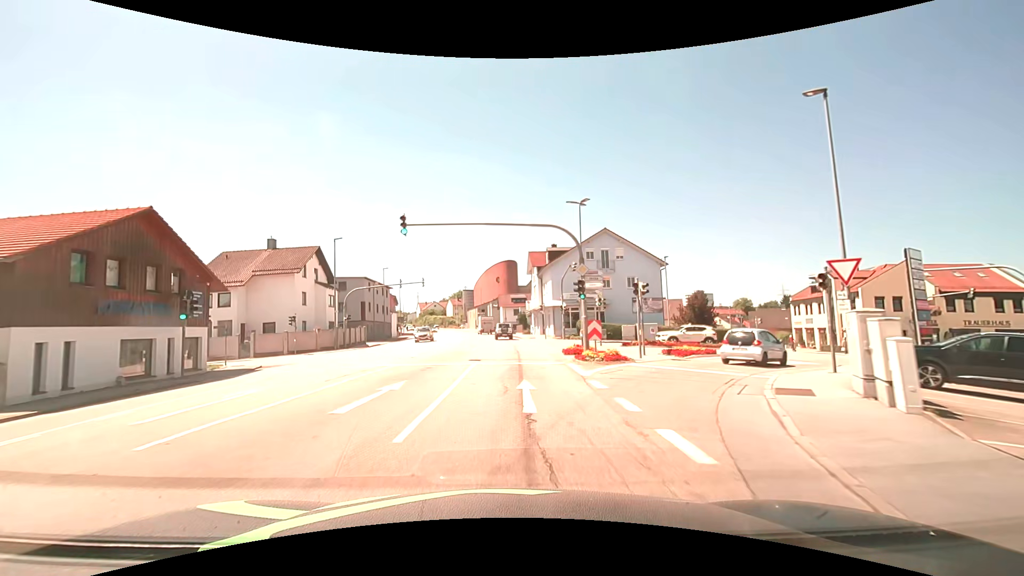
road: tertiary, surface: asphalt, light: Day
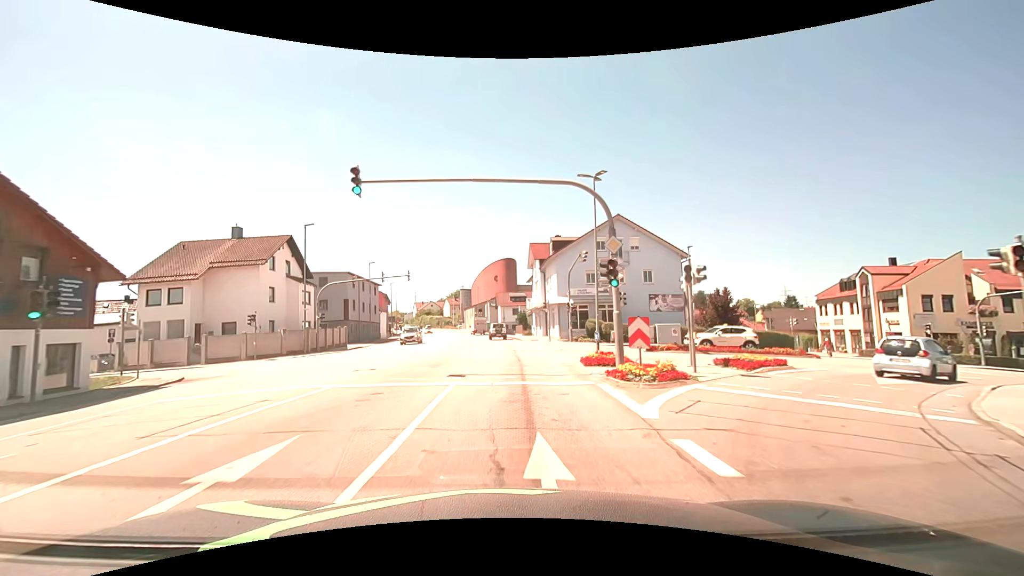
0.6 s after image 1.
(+0.1, +6.5) m; +1°
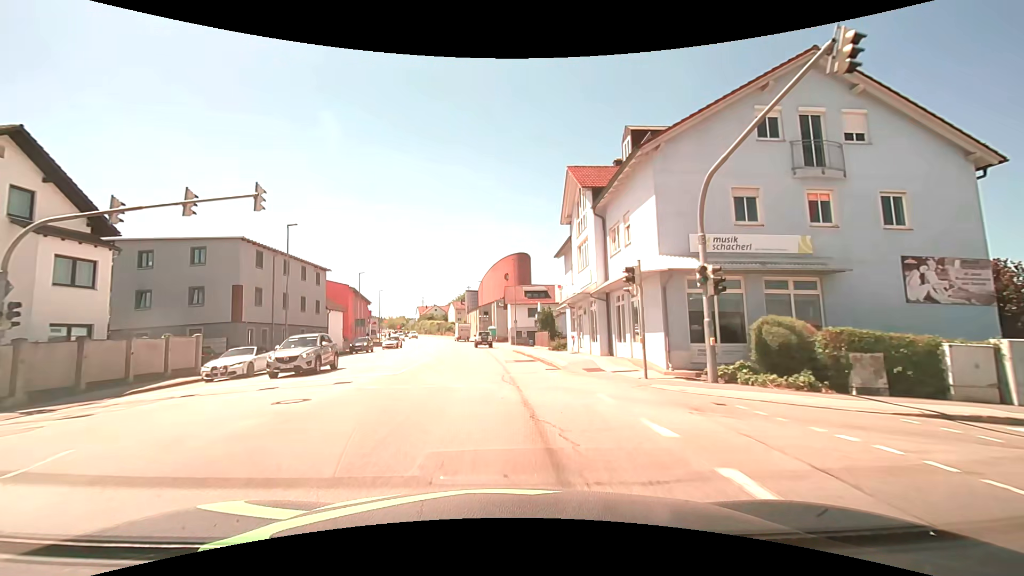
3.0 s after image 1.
(-0.3, +27.2) m; -2°
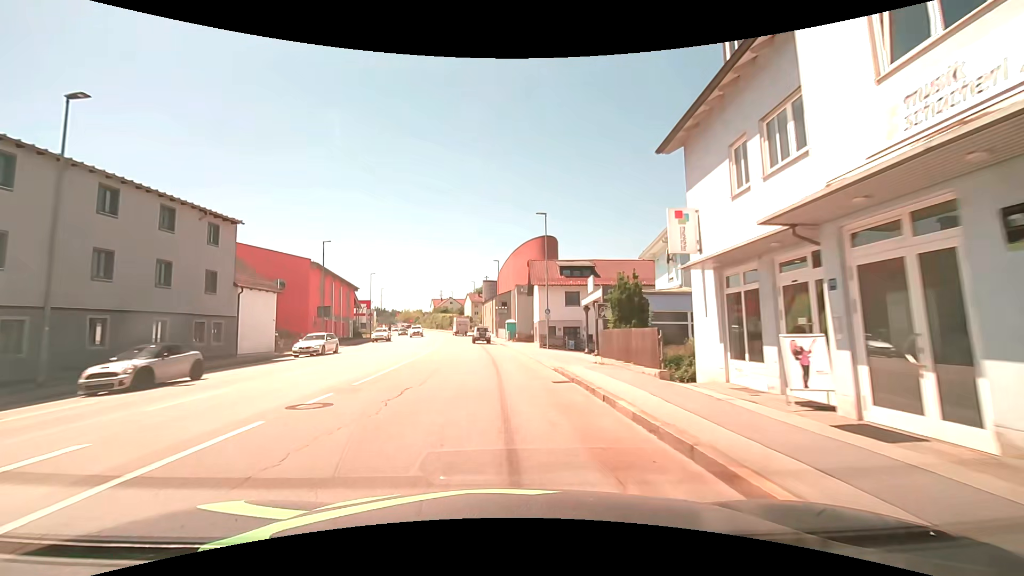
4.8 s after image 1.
(-0.4, +21.4) m; -2°
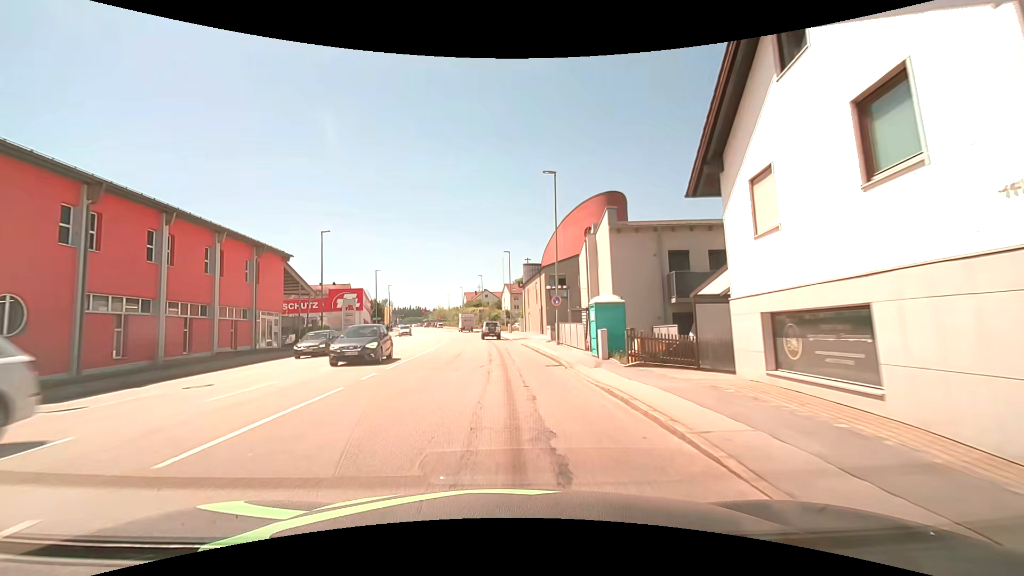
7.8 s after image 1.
(-1.6, +36.7) m; -4°
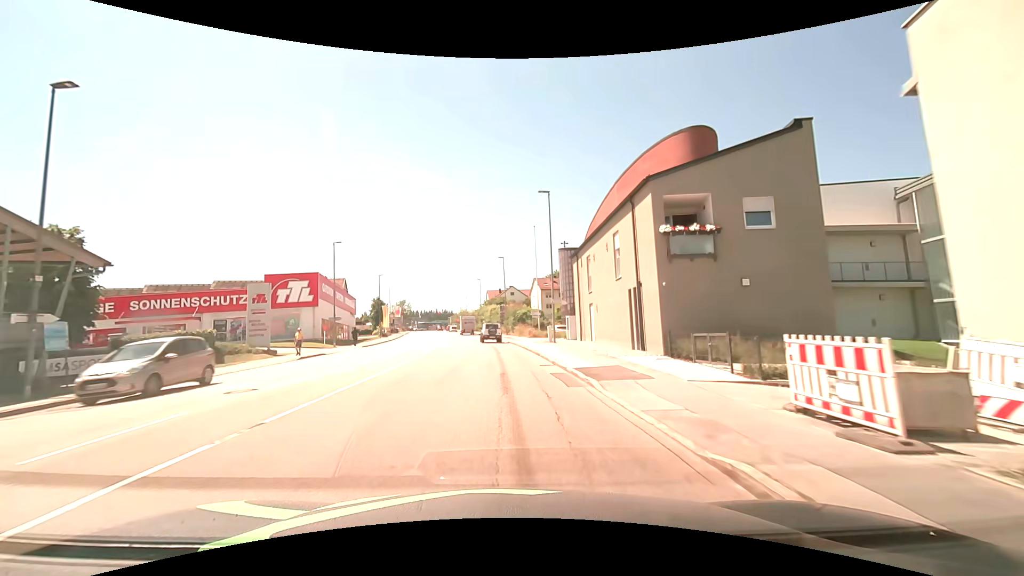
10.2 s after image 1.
(-1.1, +29.2) m; -4°
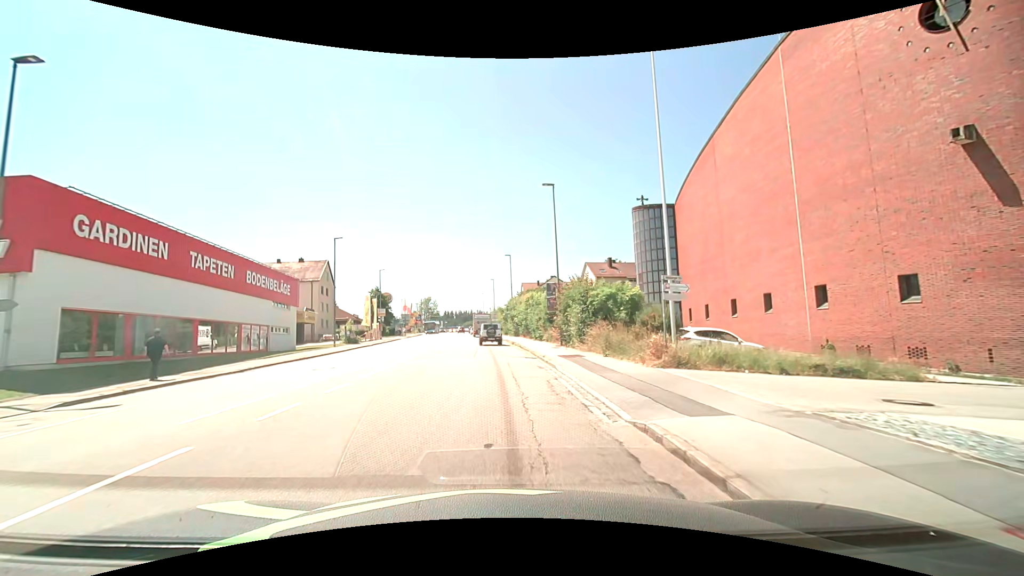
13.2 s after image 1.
(-1.0, +34.6) m; -3°
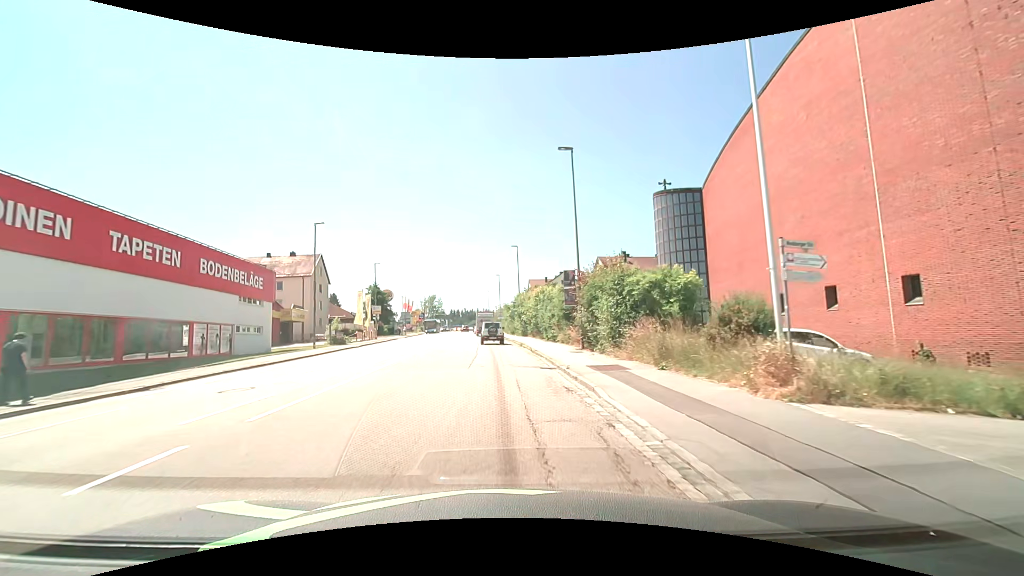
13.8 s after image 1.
(-0.1, +6.3) m; -1°
